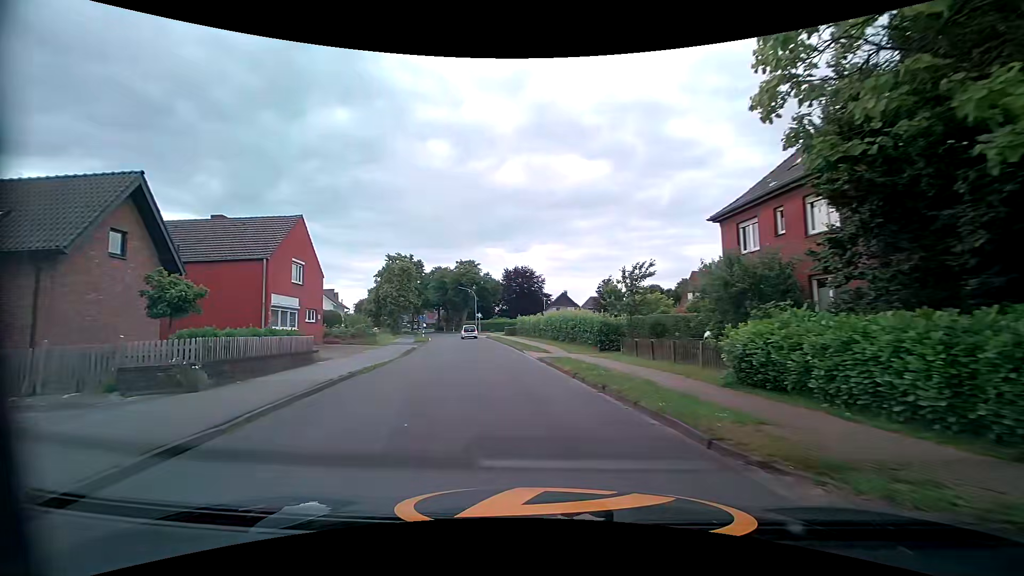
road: tertiary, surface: asphalt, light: Day
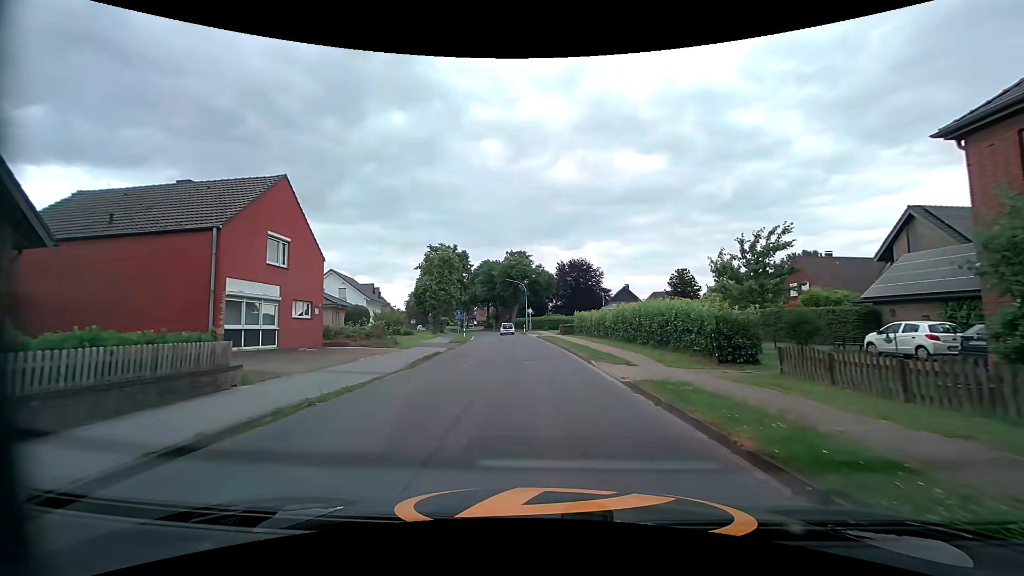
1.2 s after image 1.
(-0.5, +9.4) m; -5°
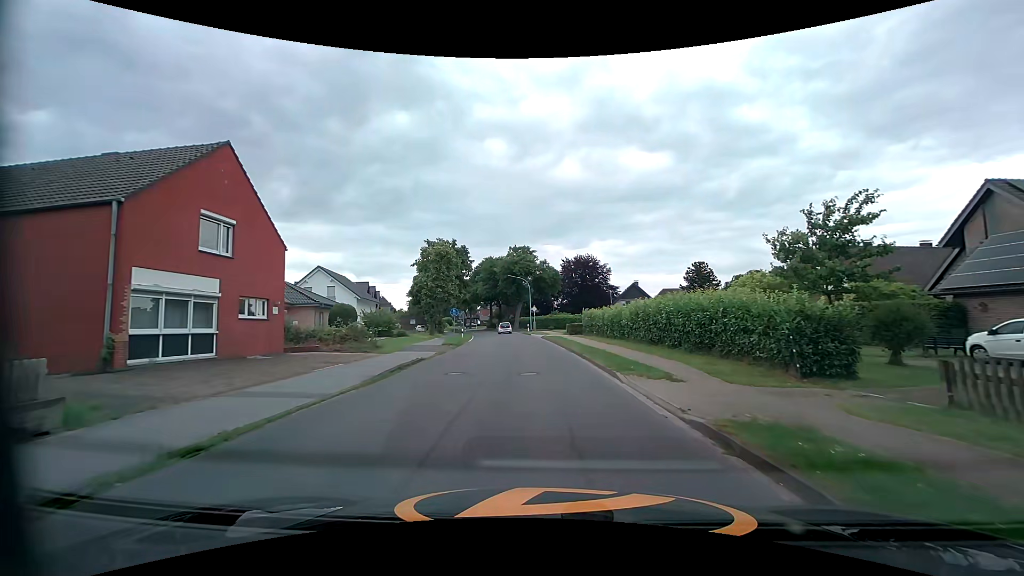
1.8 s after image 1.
(0.0, +4.7) m; -1°
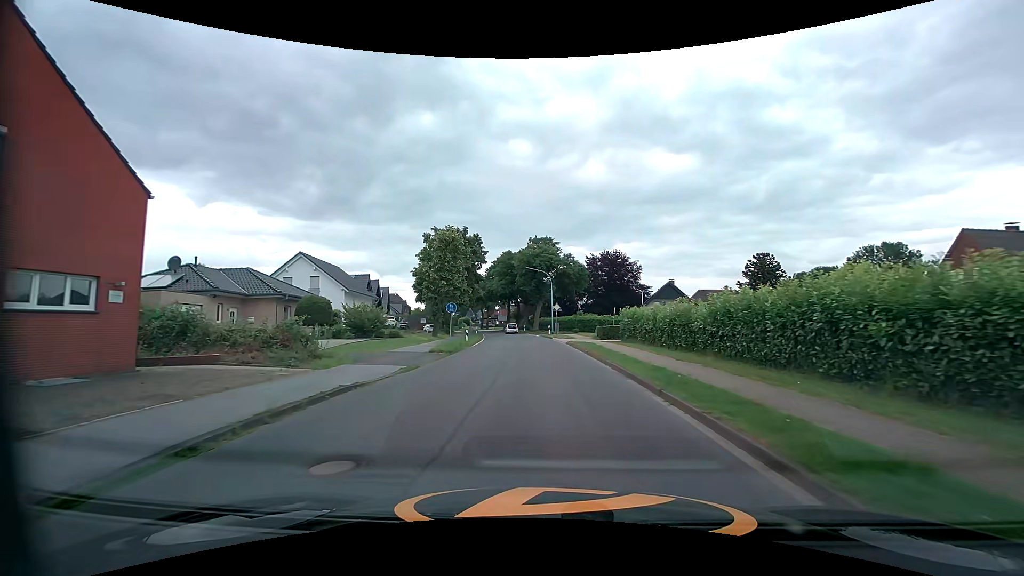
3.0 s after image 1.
(-0.2, +9.8) m; -2°
(0, +10) (0, +20) (-1, +30) (-1, +40) (-2, +50) (-3, +60) (-5, +70) (-6, +80) (-8, +90) (-10, +99) m
